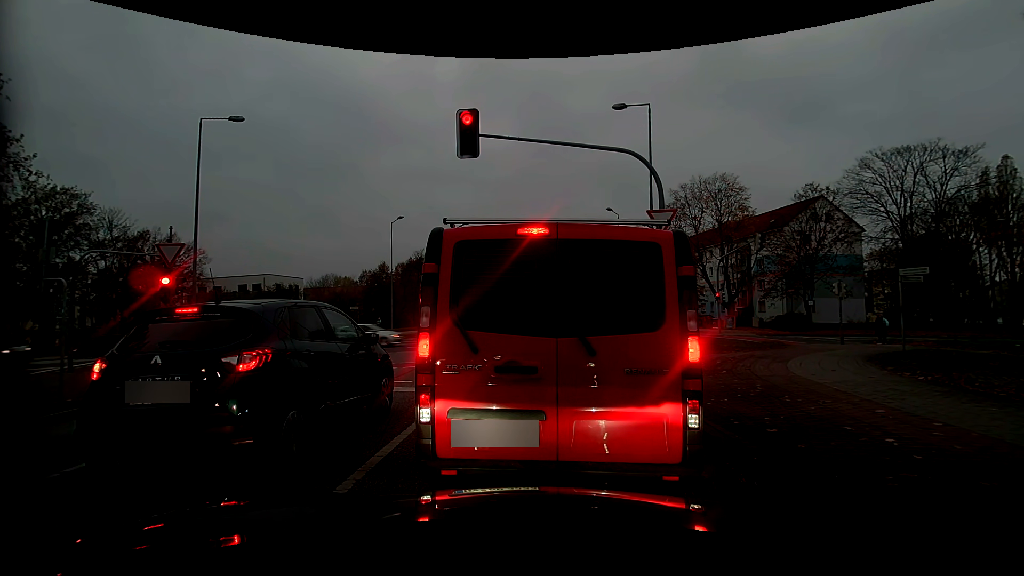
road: tertiary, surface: asphalt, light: Day
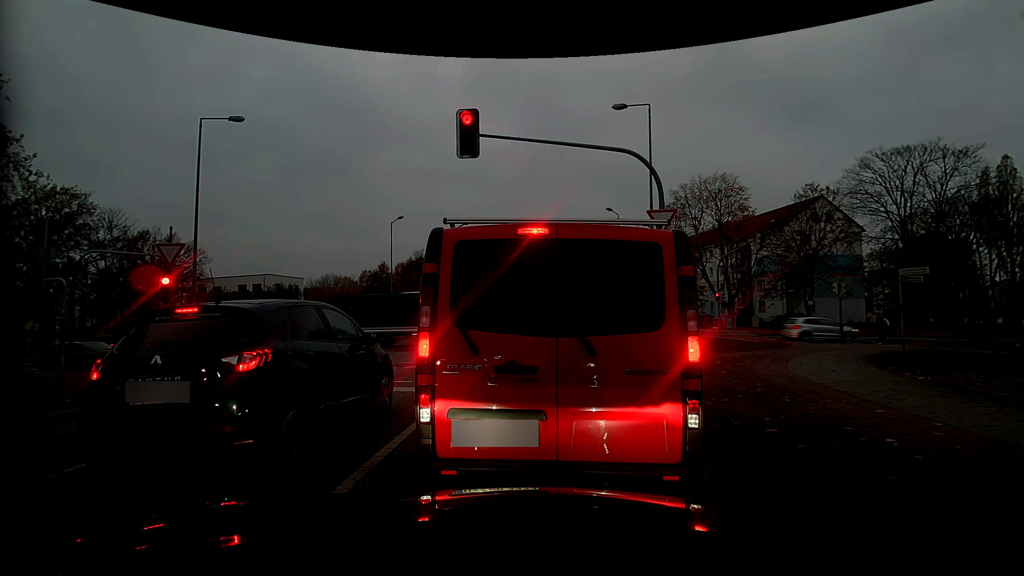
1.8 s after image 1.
(0.0, 0.0) m; 0°
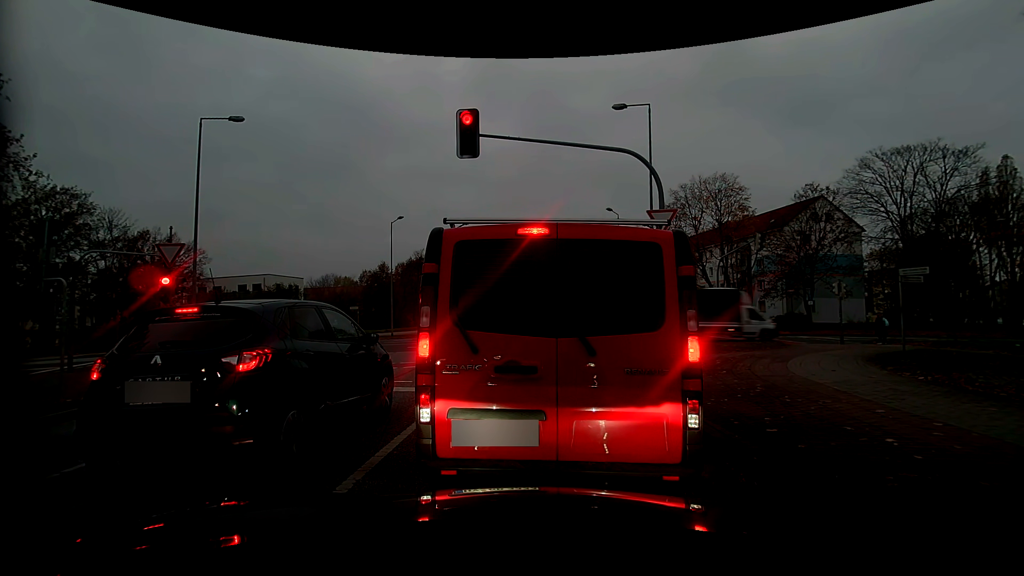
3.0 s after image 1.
(0.0, 0.0) m; 0°
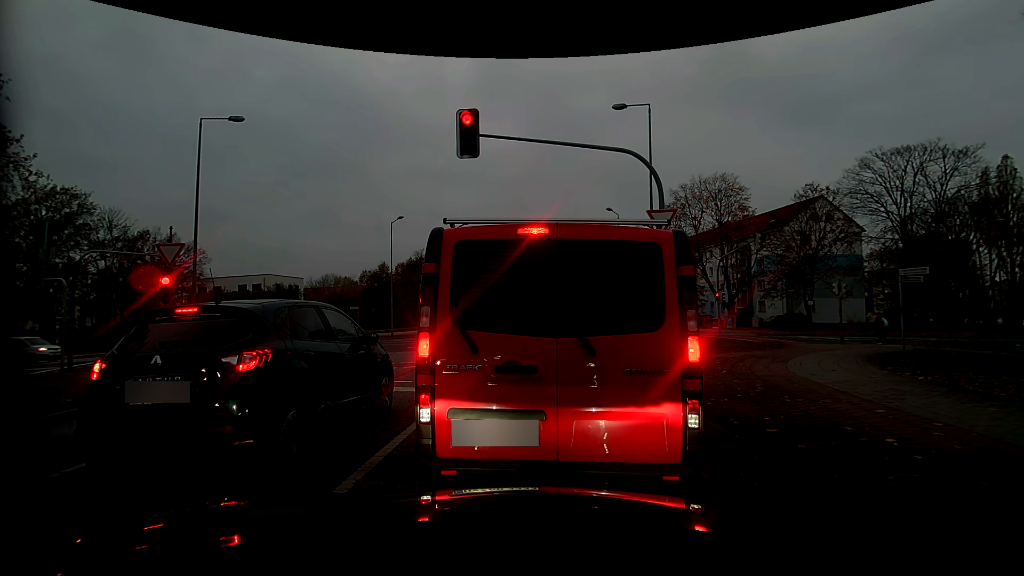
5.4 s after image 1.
(0.0, 0.0) m; 0°
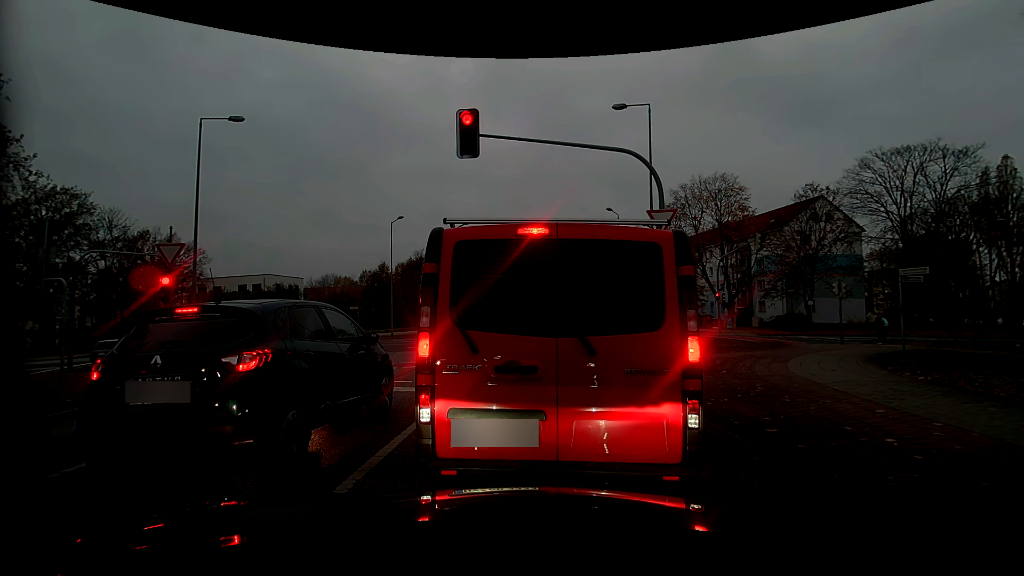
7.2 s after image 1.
(0.0, 0.0) m; 0°
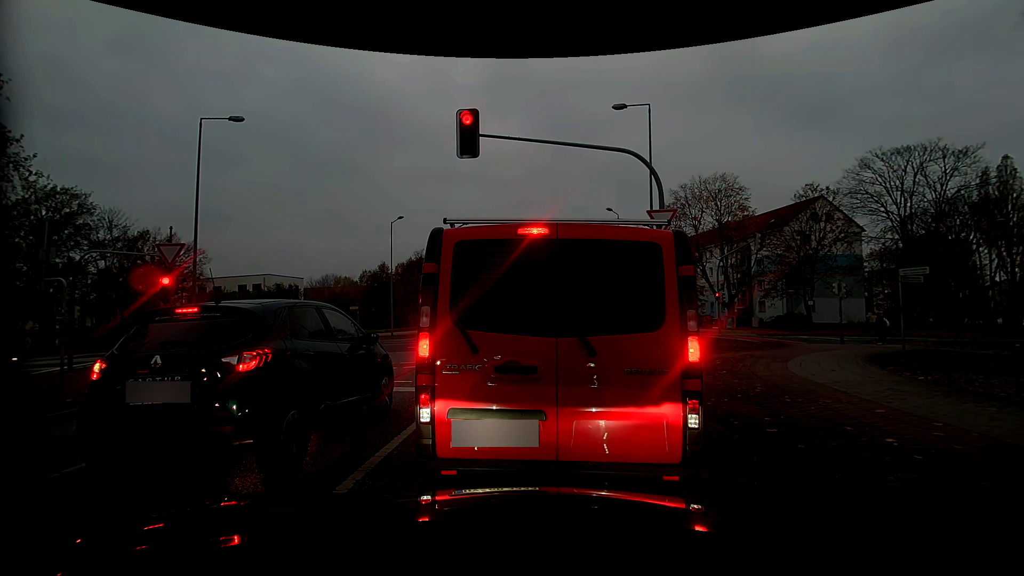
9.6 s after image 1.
(0.0, 0.0) m; 0°
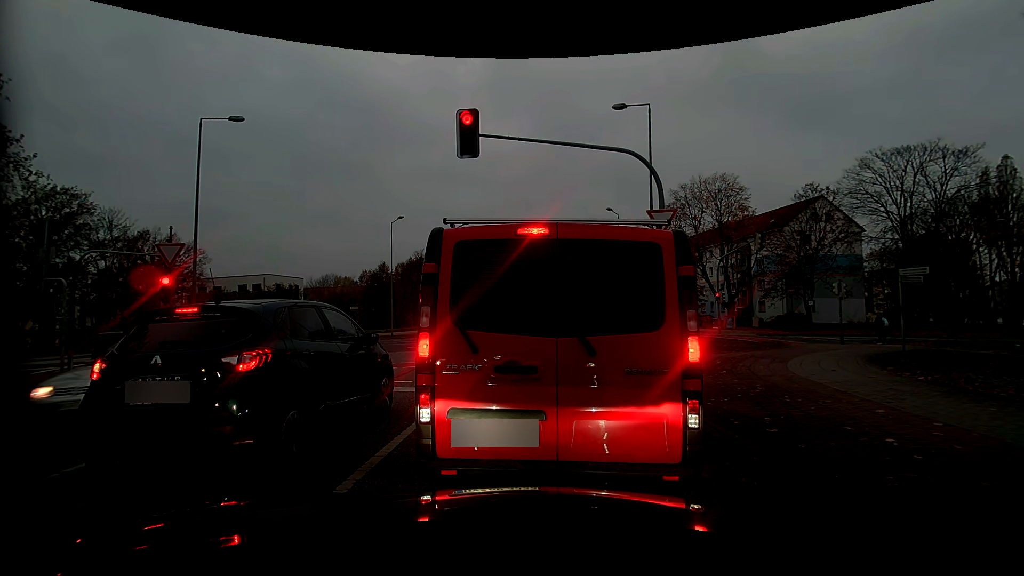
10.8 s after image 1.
(0.0, 0.0) m; 0°
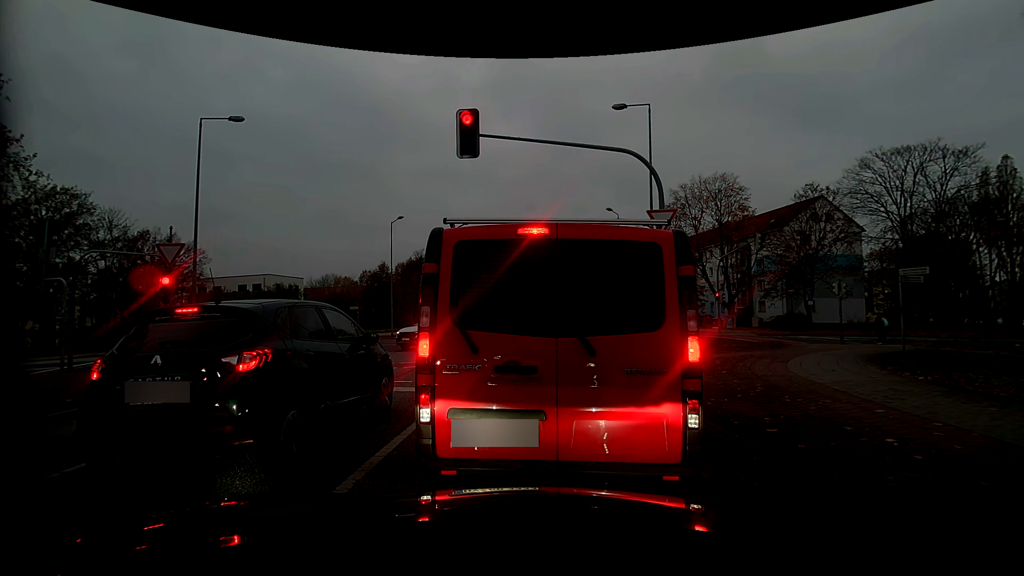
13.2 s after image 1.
(0.0, 0.0) m; 0°
(0, +10) (0, +20) (0, +30) (0, +40) (0, +50) (0, +60) (0, +70) (0, +80) (0, +90) (+1, +100) m
